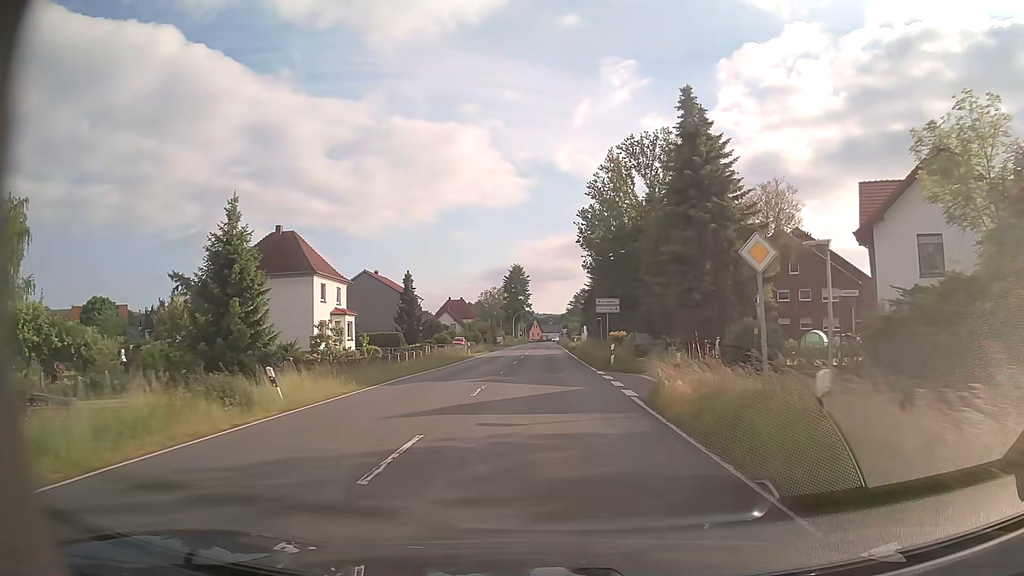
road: primary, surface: asphalt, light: Day
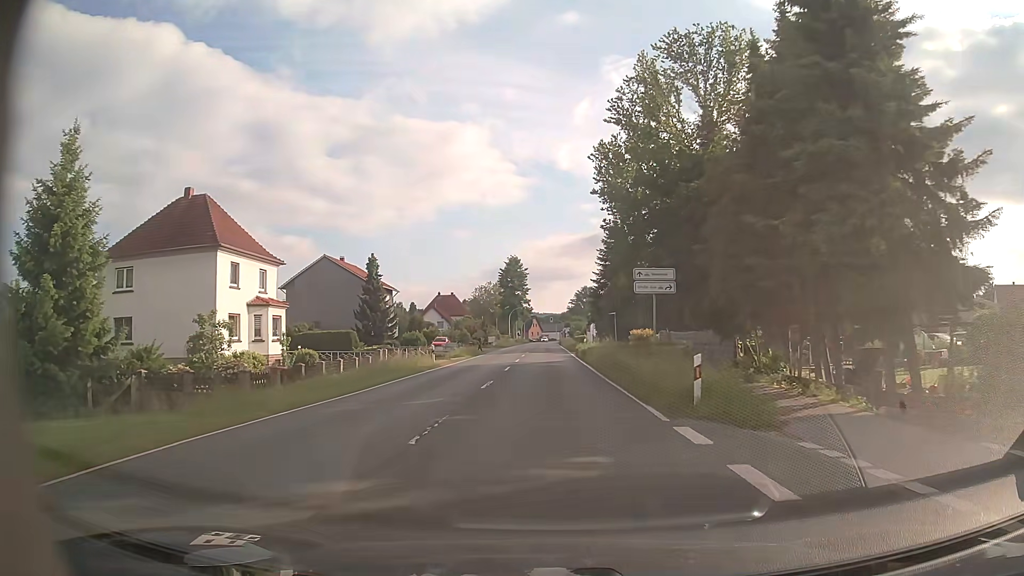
(0.0, +16.1) m; 0°
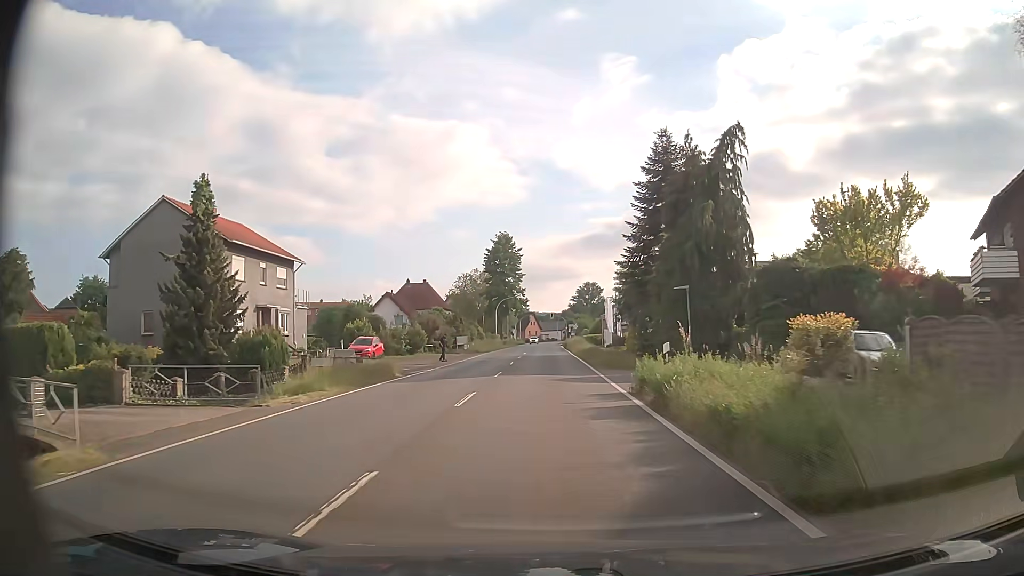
(0.0, +32.3) m; 0°
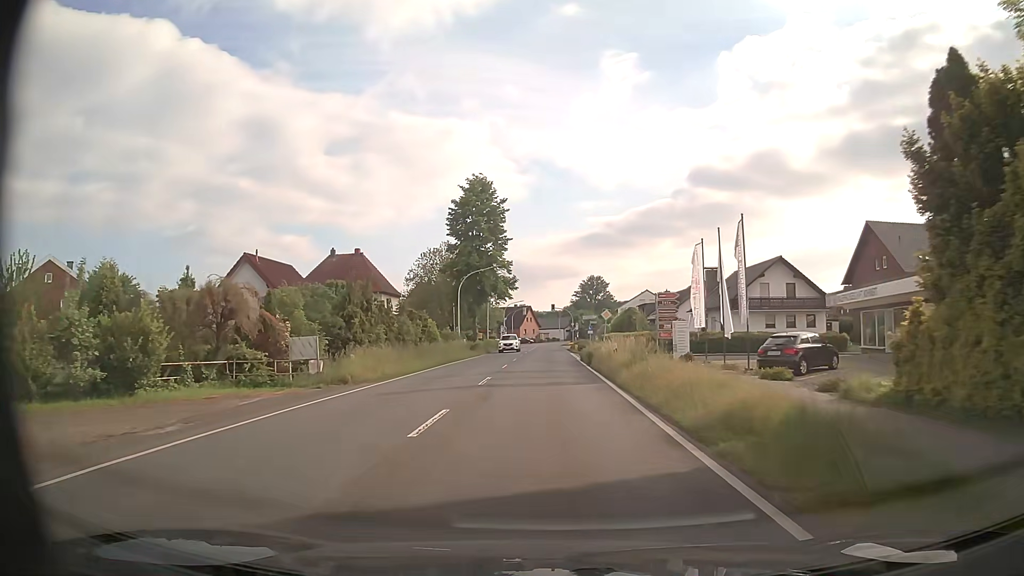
(-0.1, +40.3) m; 0°
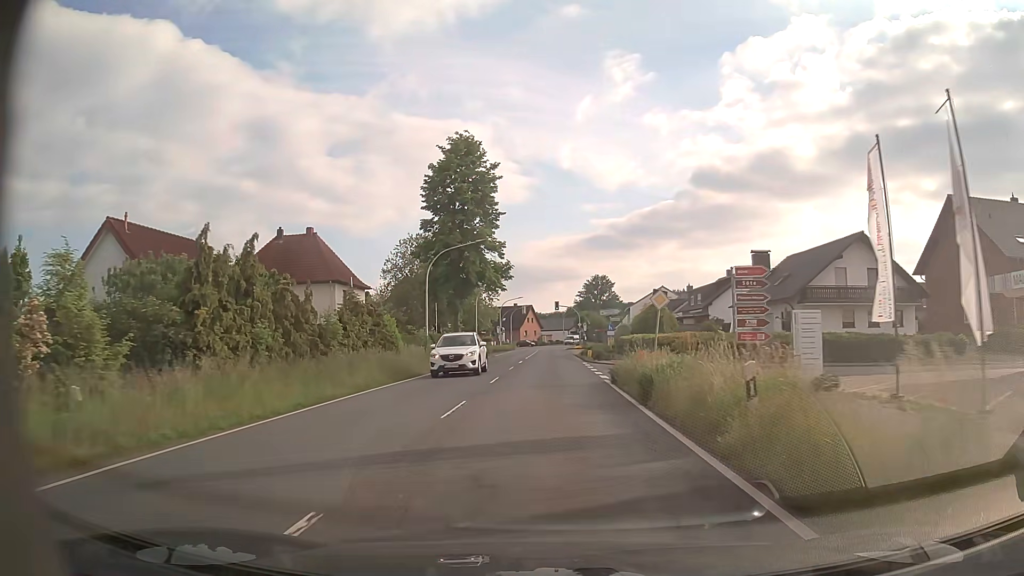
(-0.1, +16.1) m; -1°
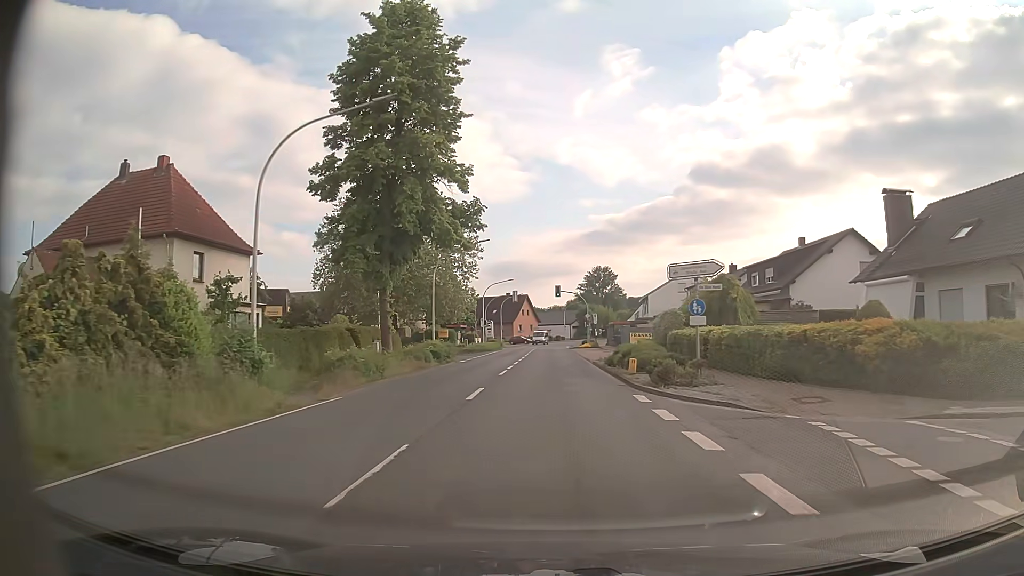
(0.0, +24.2) m; 0°
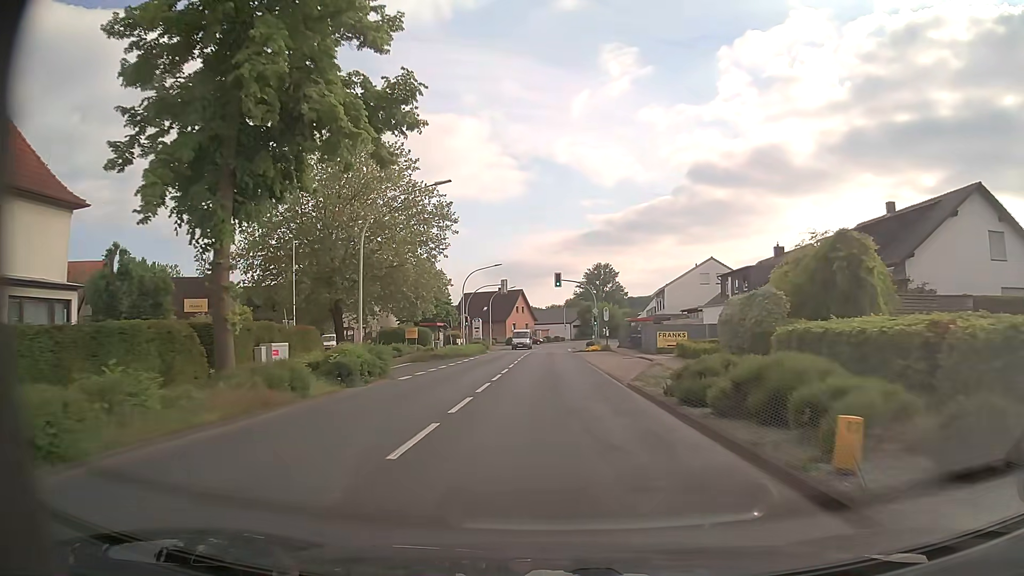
(0.0, +16.2) m; 0°
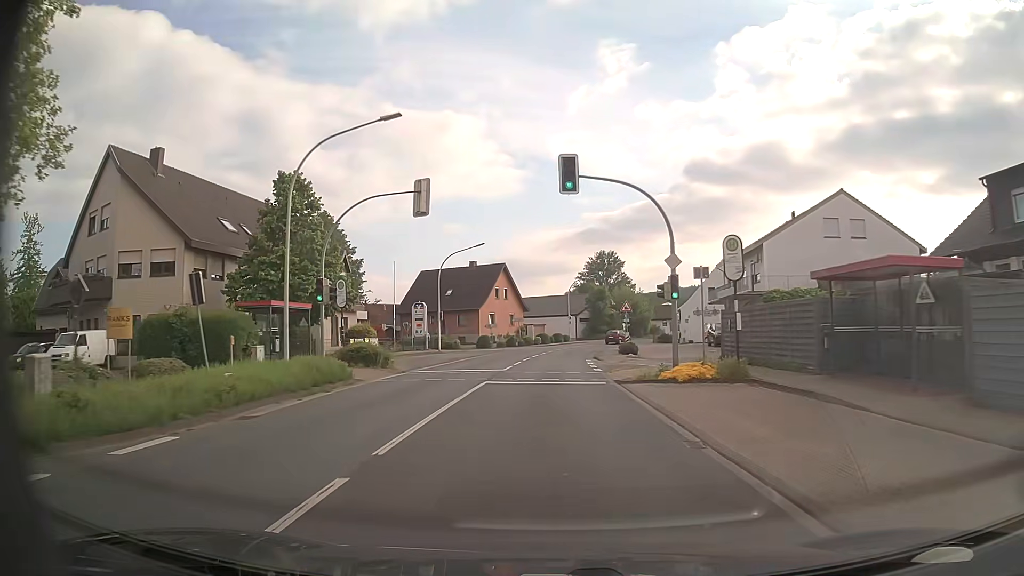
(+0.2, +40.6) m; 0°
(0, +10) (0, +20) (0, +30) (+1, +40) (+2, +50) (+3, +60) (+6, +69) (+9, +79) (+14, +88) (+20, +96) m
